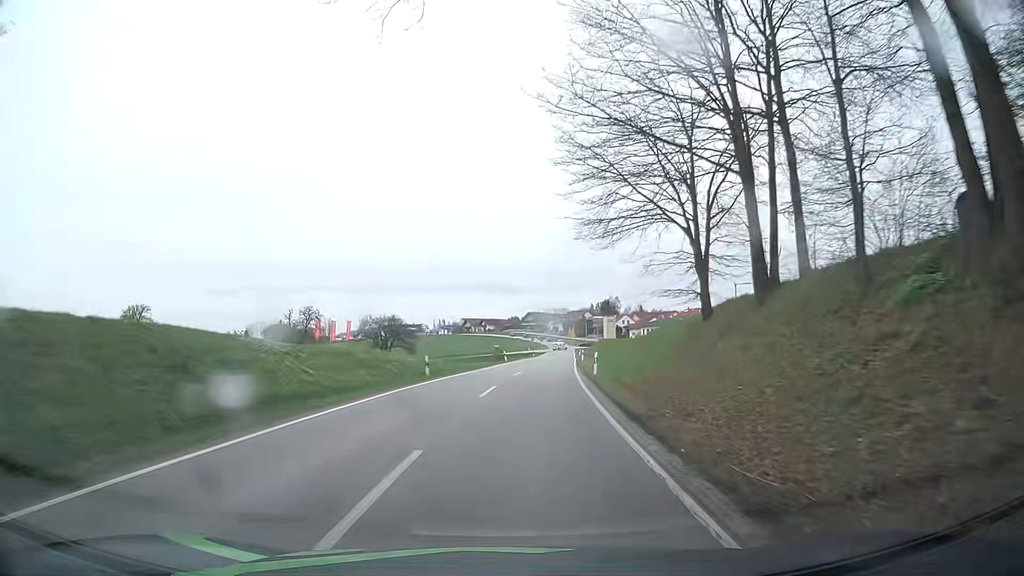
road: secondary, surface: asphalt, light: Day
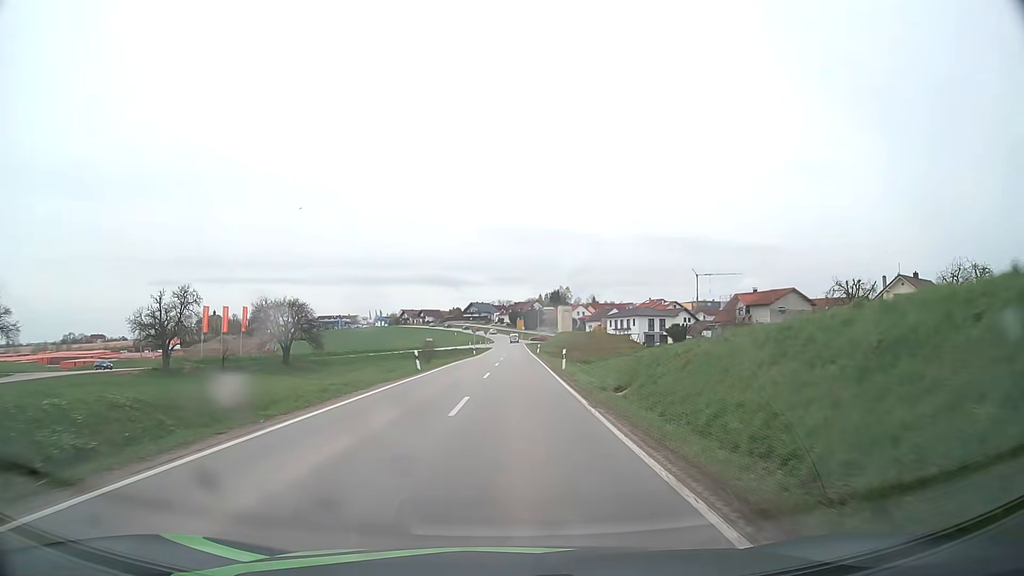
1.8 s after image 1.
(+1.7, +28.7) m; +6°
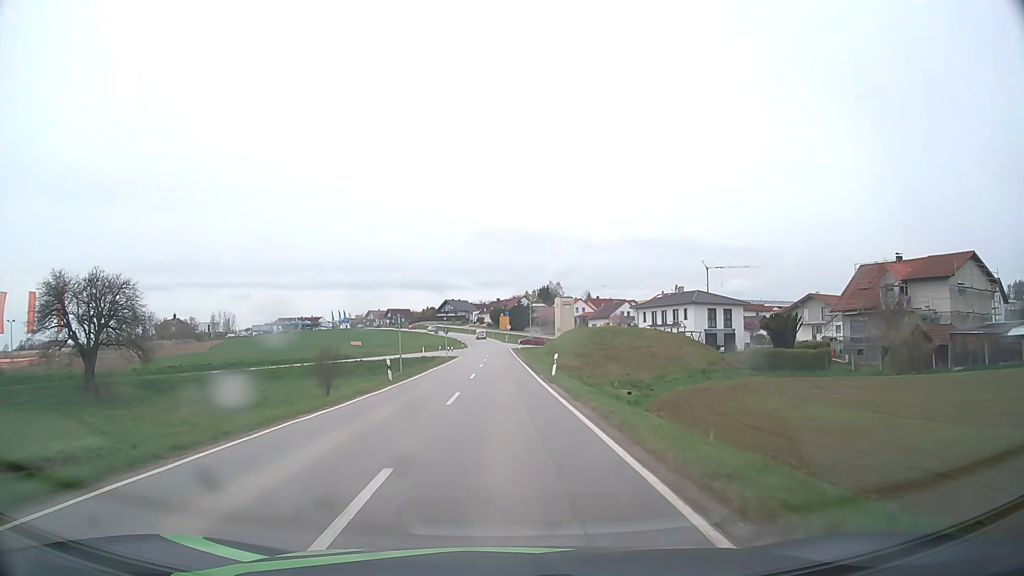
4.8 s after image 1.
(+0.7, +46.3) m; +1°
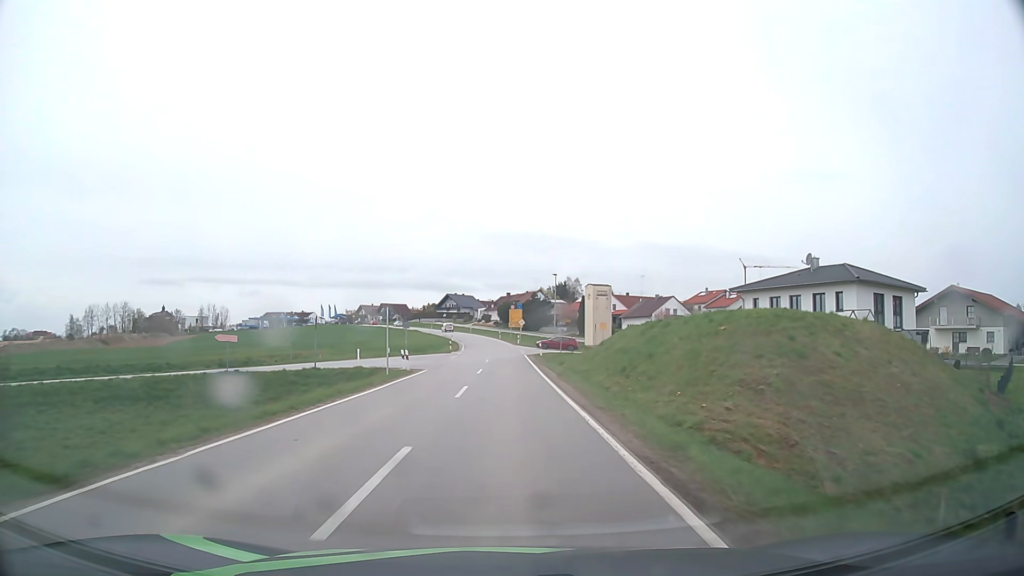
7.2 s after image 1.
(-0.3, +36.0) m; -1°
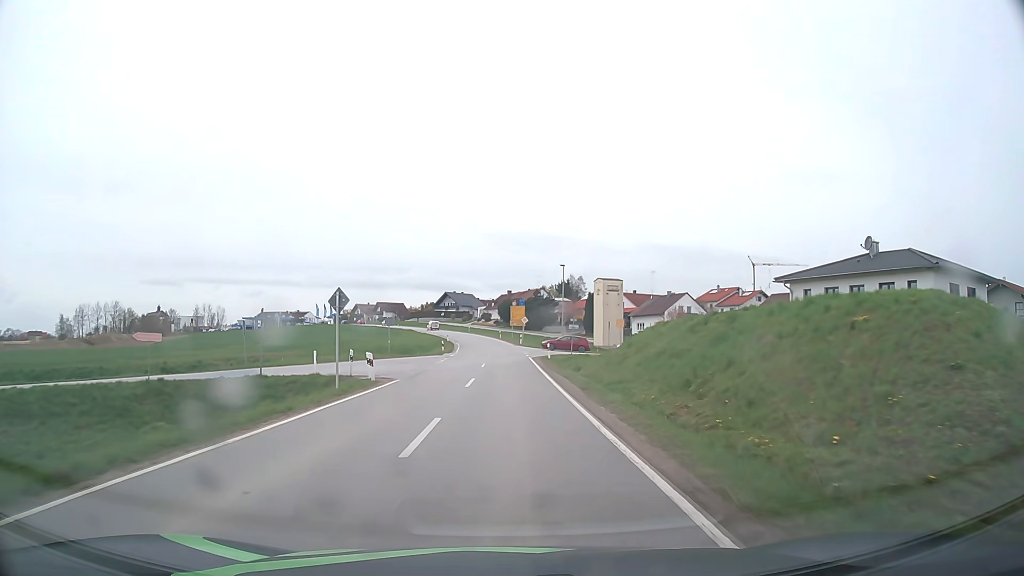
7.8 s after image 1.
(0.0, +8.9) m; 0°
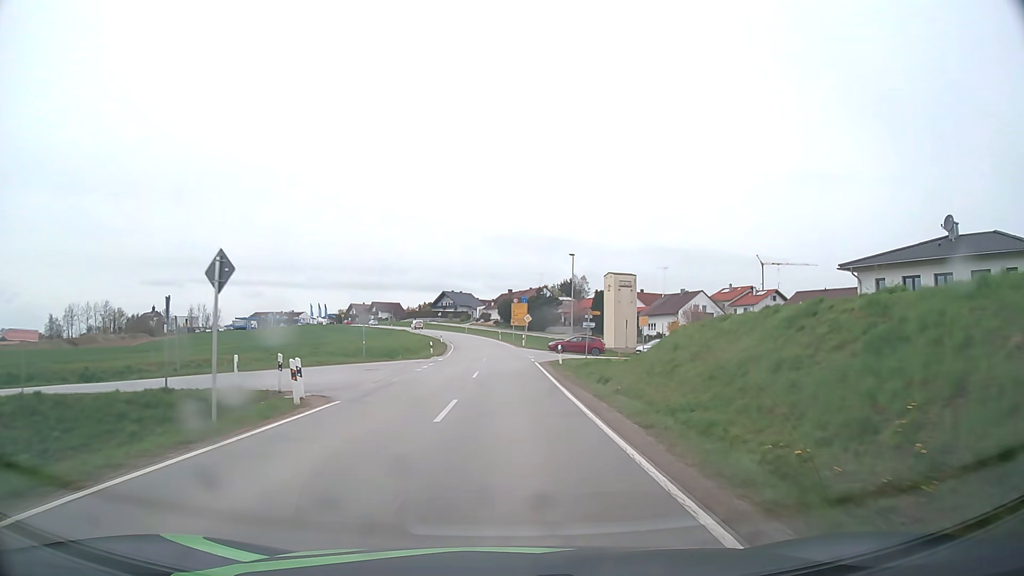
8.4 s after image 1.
(0.0, +8.9) m; 0°
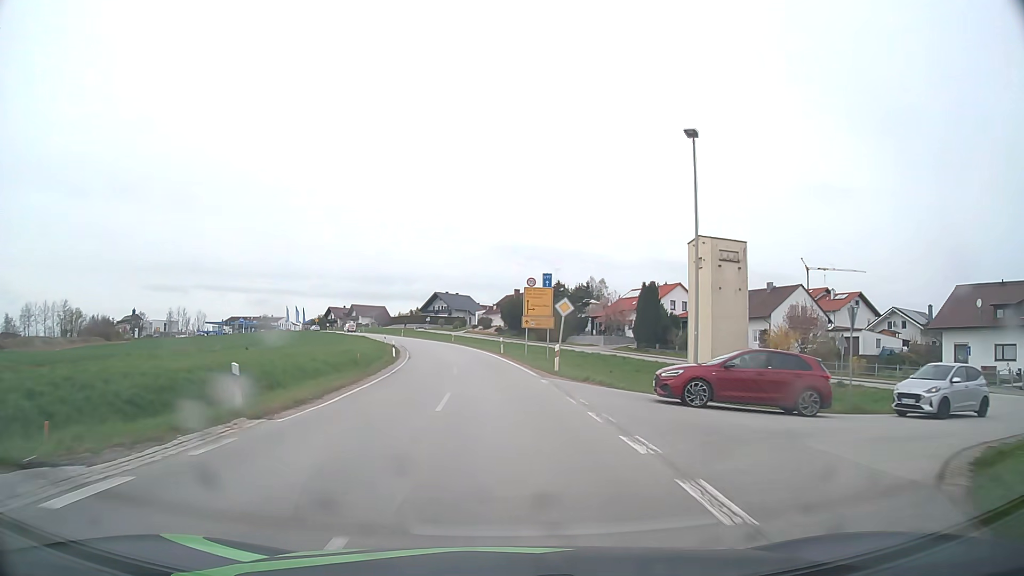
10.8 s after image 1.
(-0.2, +35.9) m; 0°
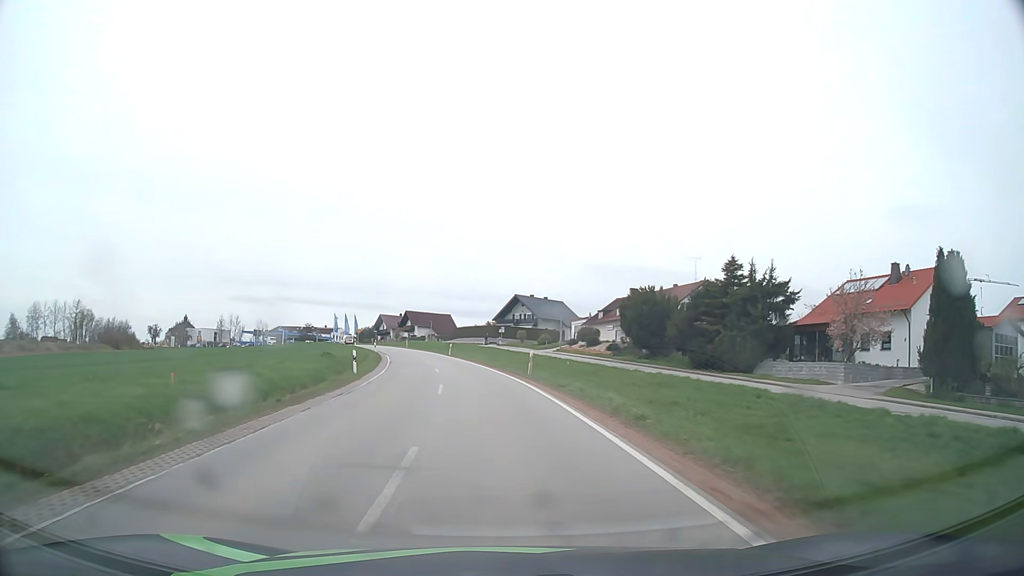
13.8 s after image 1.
(-2.8, +45.2) m; -8°
(0, +10) (-1, +20) (-1, +30) (-3, +40) (-4, +50) (-6, +60) (-9, +69) (-11, +79) (-14, +89) (-17, +98) m
